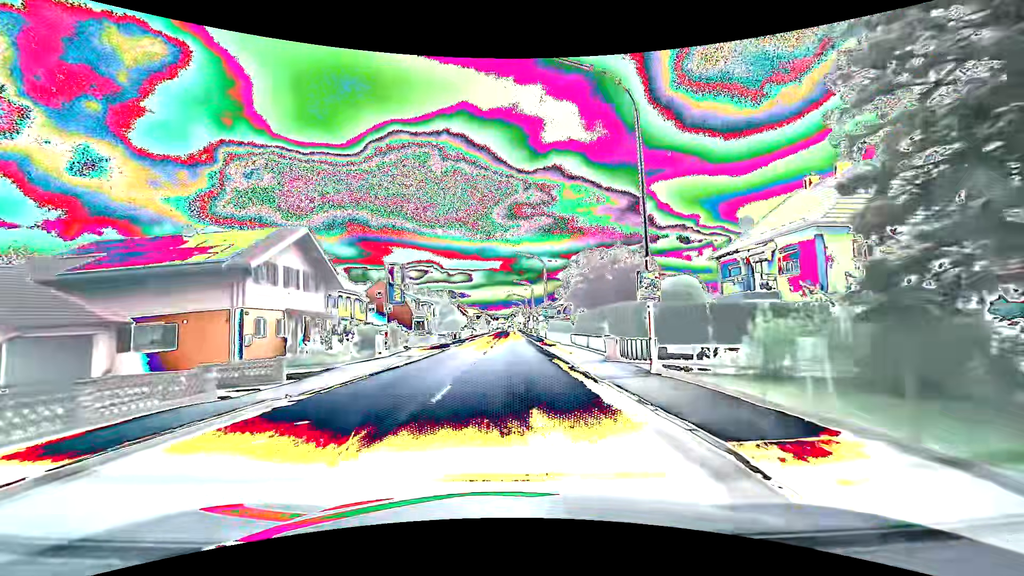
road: primary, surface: asphalt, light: Day
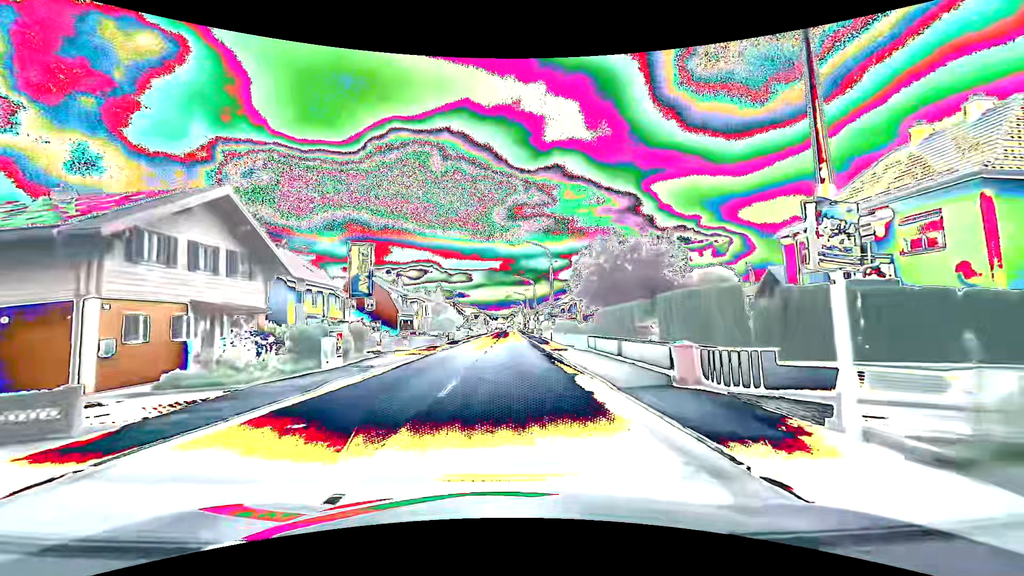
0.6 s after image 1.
(0.0, +7.9) m; 0°
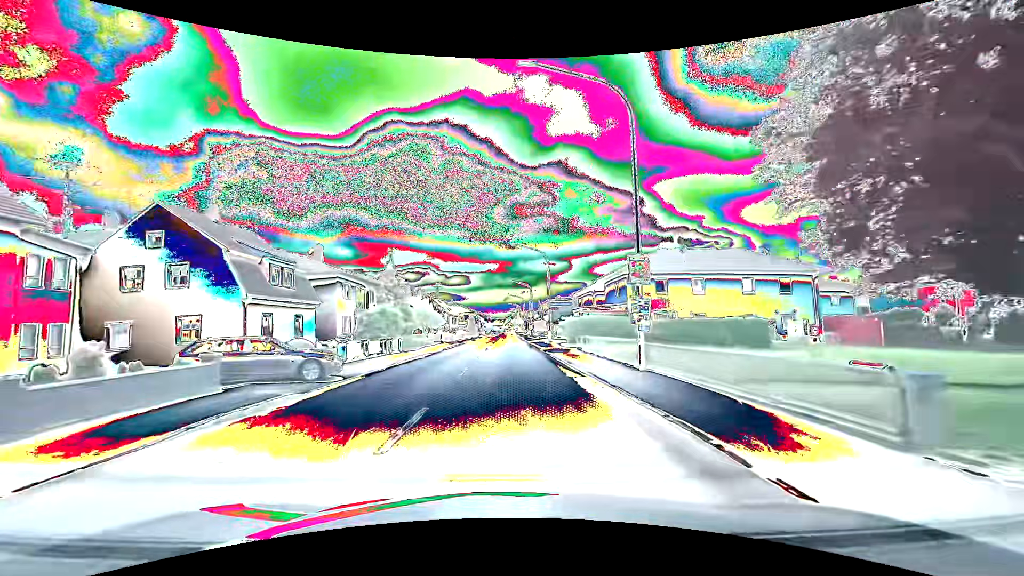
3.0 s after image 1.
(+0.2, +31.7) m; 0°
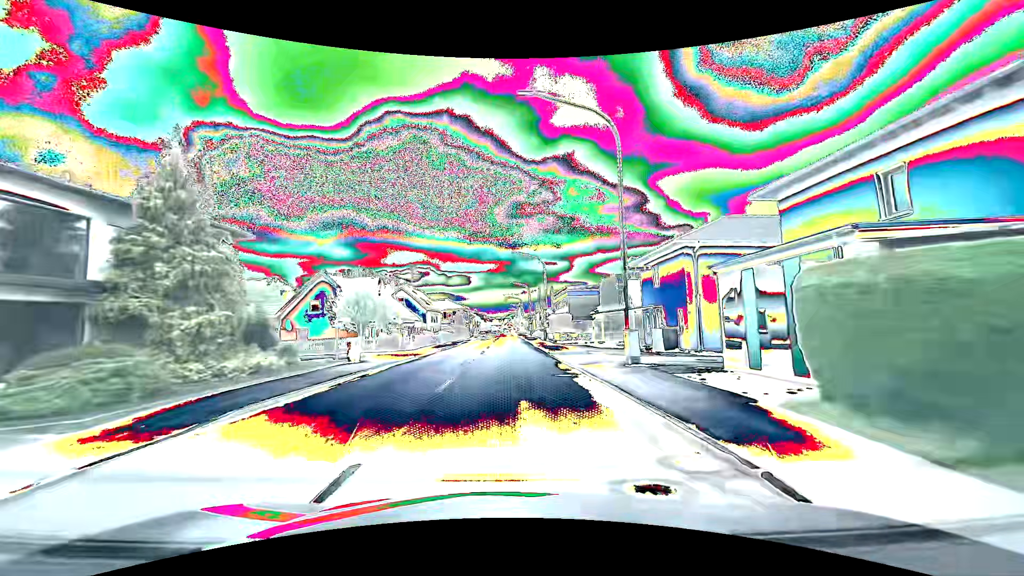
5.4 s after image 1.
(0.0, +31.6) m; 0°
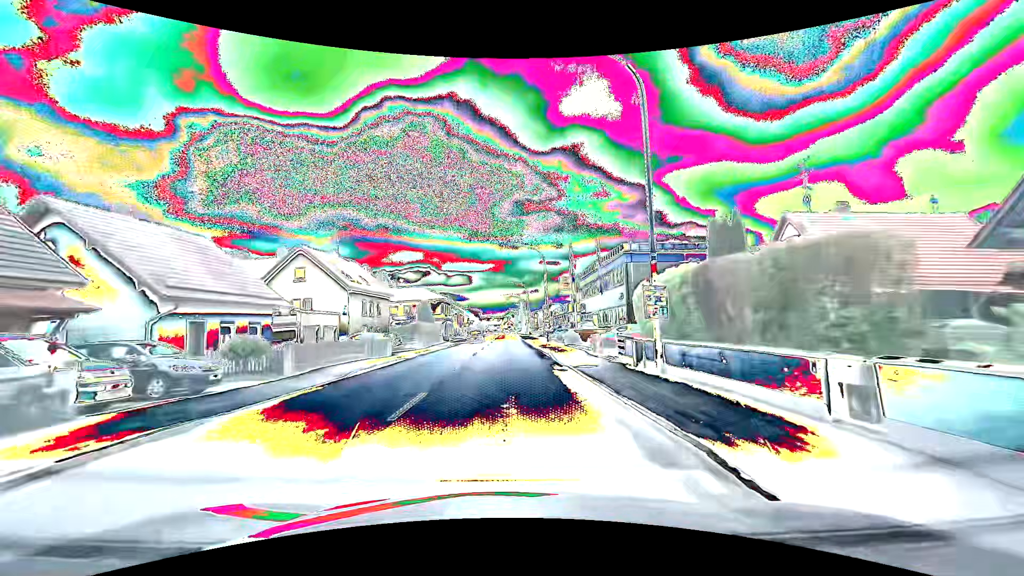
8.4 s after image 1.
(+0.1, +39.5) m; 0°
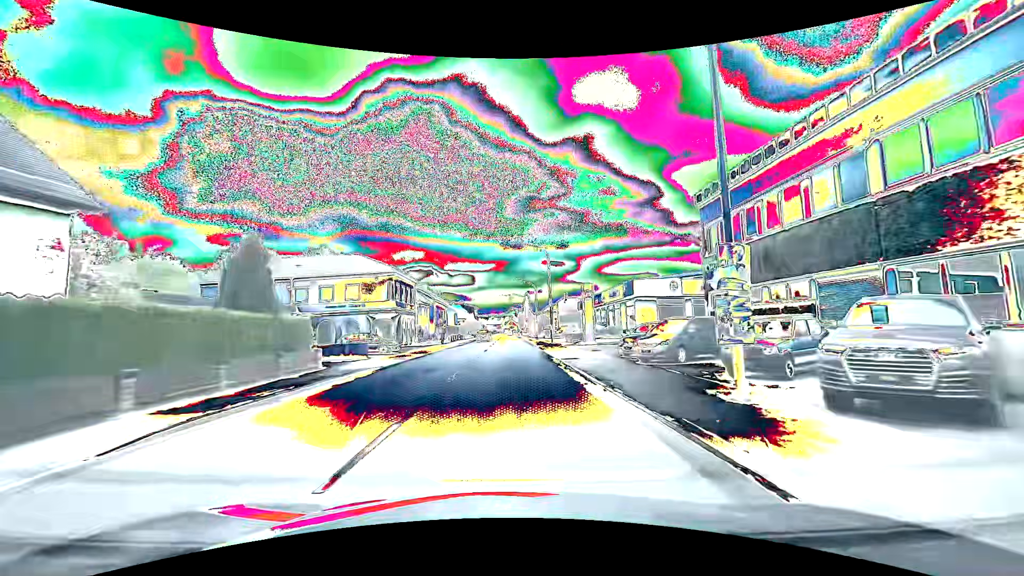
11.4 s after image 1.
(-0.2, +39.5) m; 0°
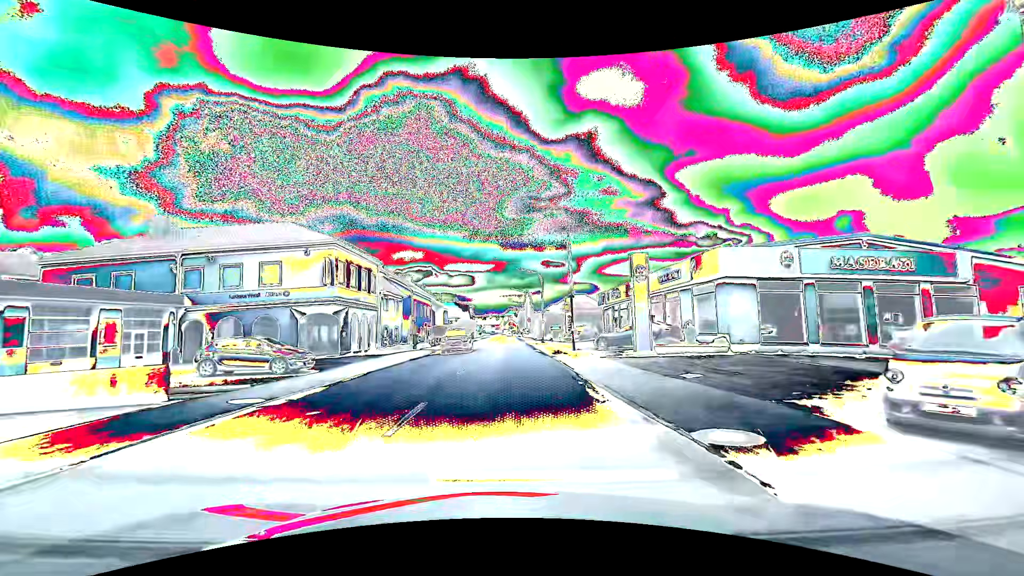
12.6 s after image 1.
(-0.1, +15.8) m; 0°
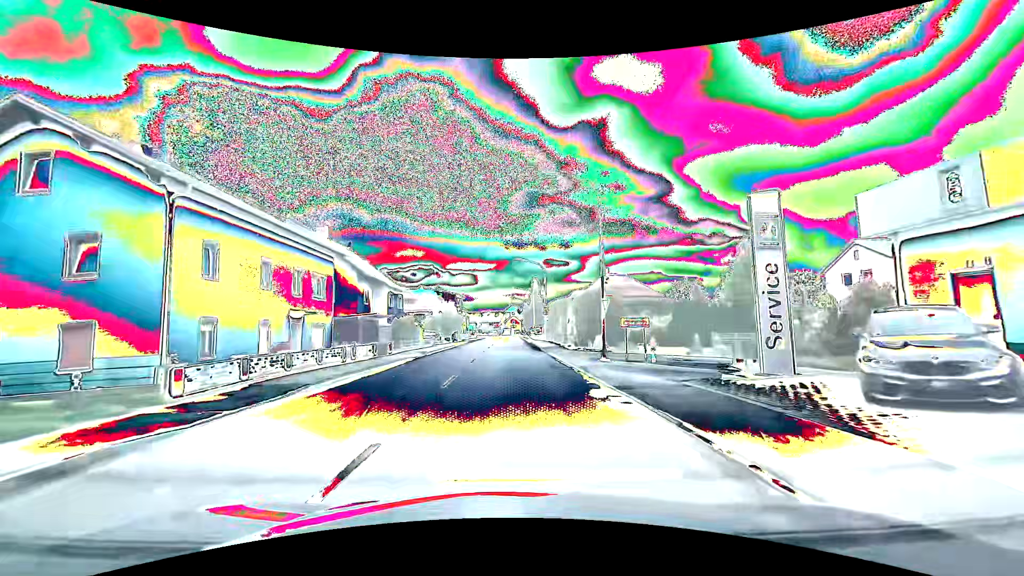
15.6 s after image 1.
(+0.1, +39.6) m; 0°
(0, +10) (0, +20) (0, +30) (0, +40) (0, +50) (0, +60) (0, +70) (+1, +80) (+1, +90) (+1, +100) m
